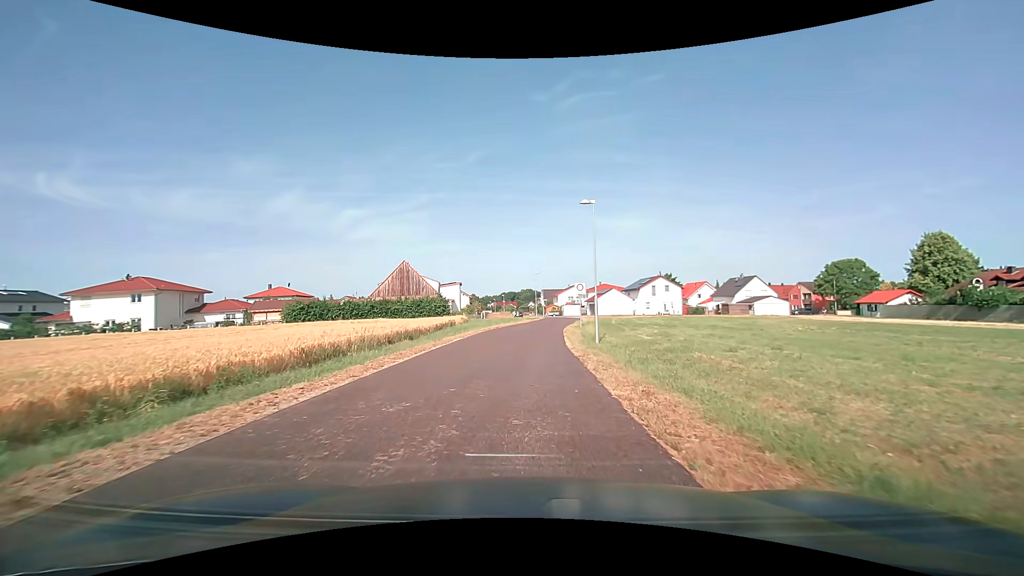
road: residential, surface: asphalt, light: Day
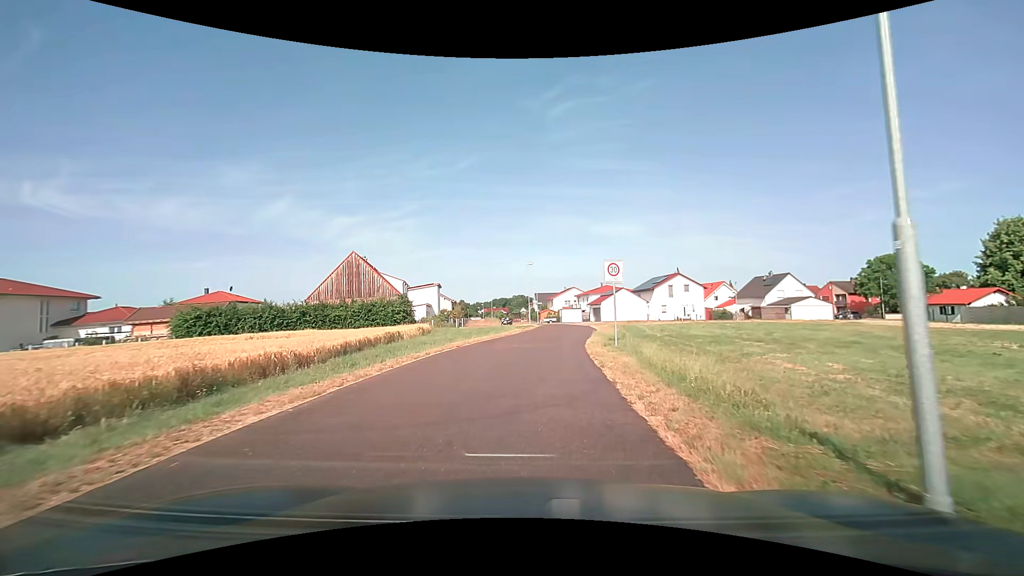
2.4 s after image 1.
(+0.1, +17.5) m; +1°
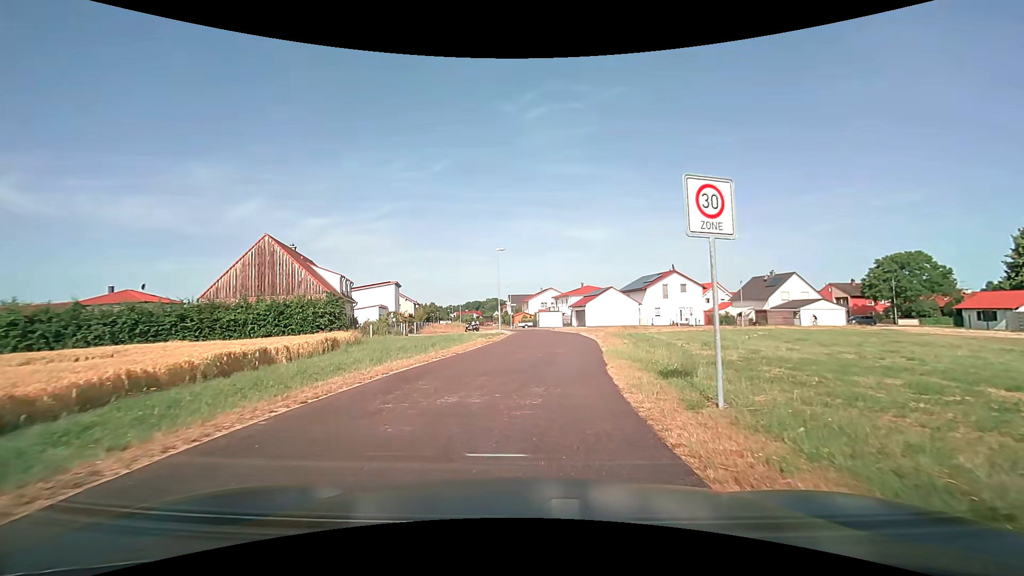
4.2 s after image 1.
(+0.1, +12.4) m; +3°
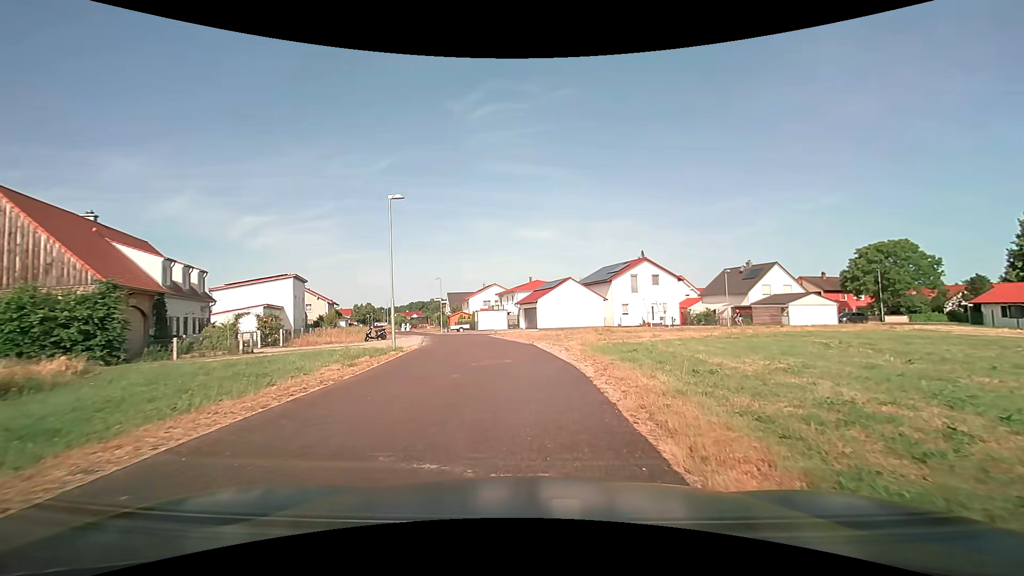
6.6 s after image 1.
(+0.9, +15.3) m; +7°
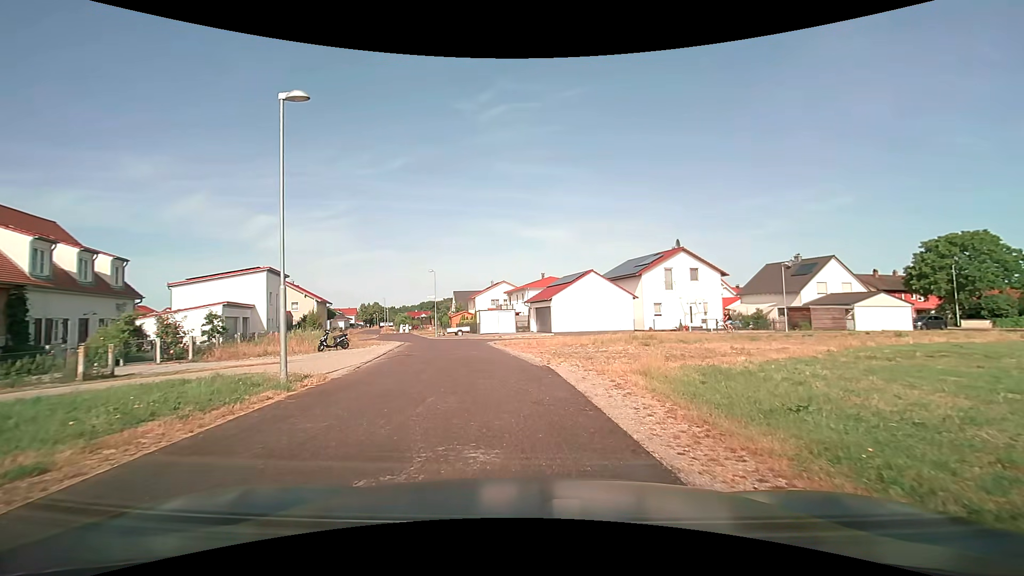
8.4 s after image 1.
(0.0, +9.2) m; 0°
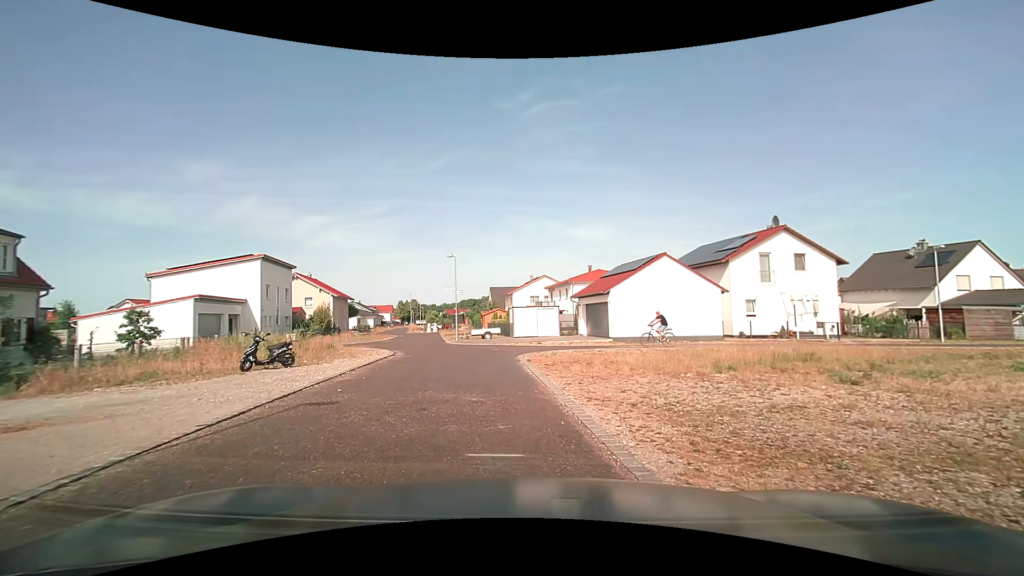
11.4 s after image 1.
(-0.6, +10.3) m; -5°
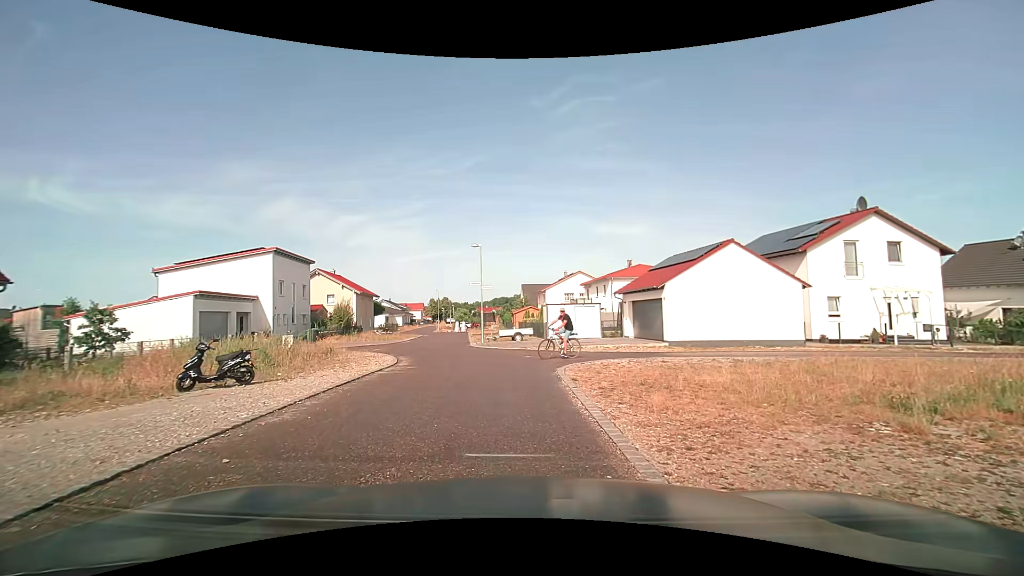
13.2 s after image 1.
(-0.2, +4.6) m; -5°
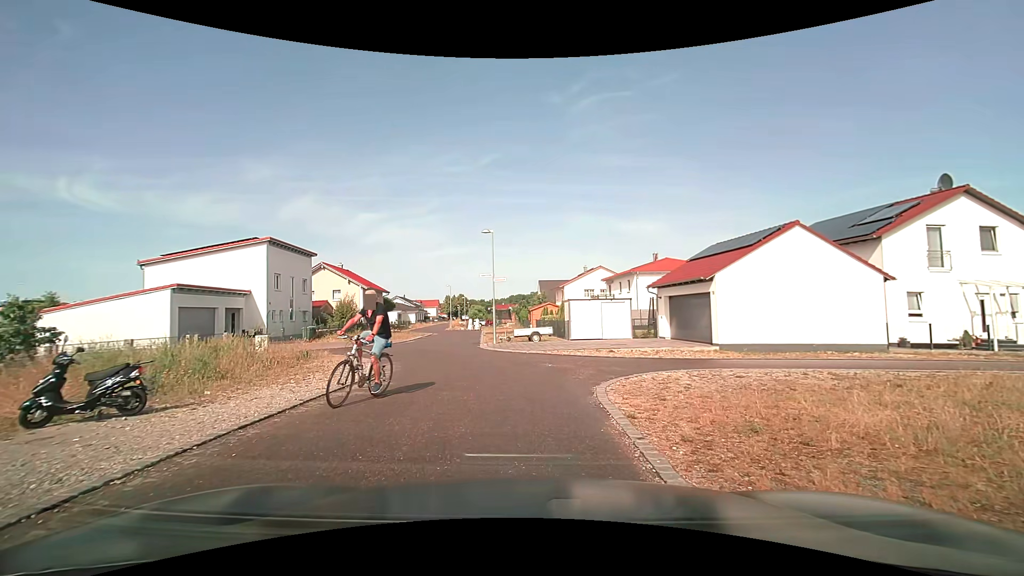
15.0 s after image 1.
(0.0, +4.1) m; -3°
(0, +10) (-2, +20) (-8, +27) (-18, +27) (-28, +25) (-38, +24) (-48, +23) (-58, +22) (-68, +21) (-78, +20) m
